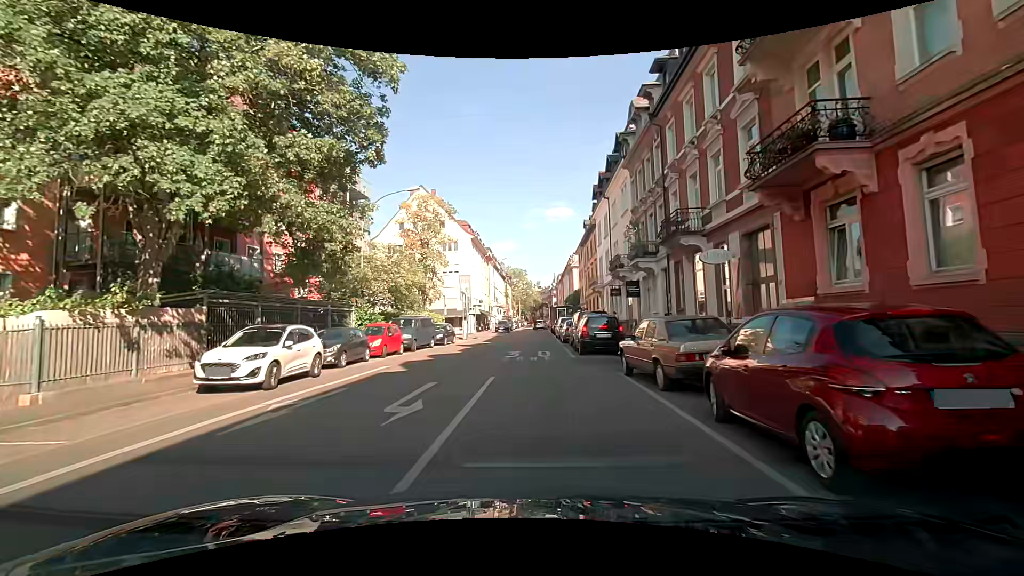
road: residential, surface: asphalt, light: Day
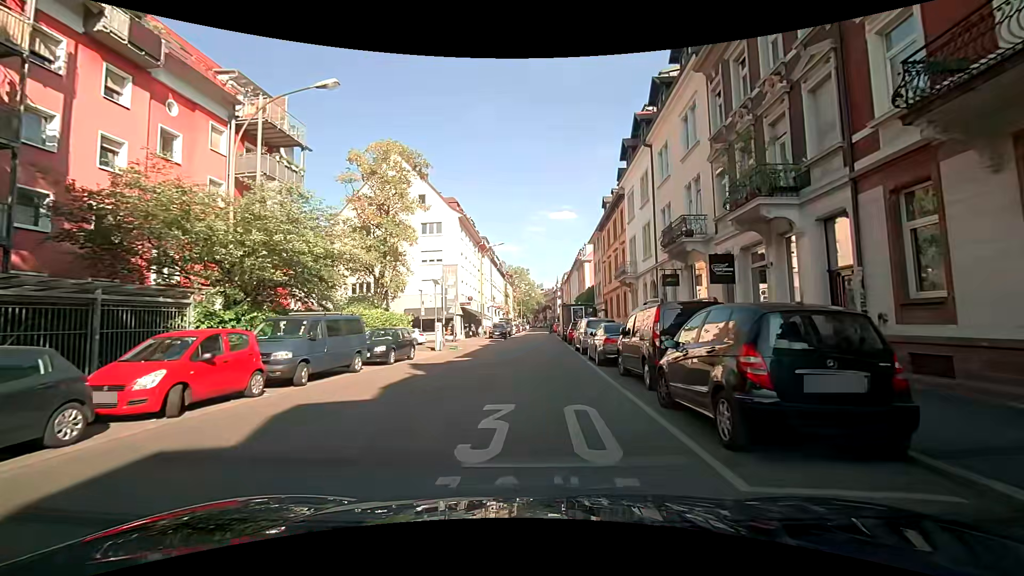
(-0.3, +14.0) m; +1°
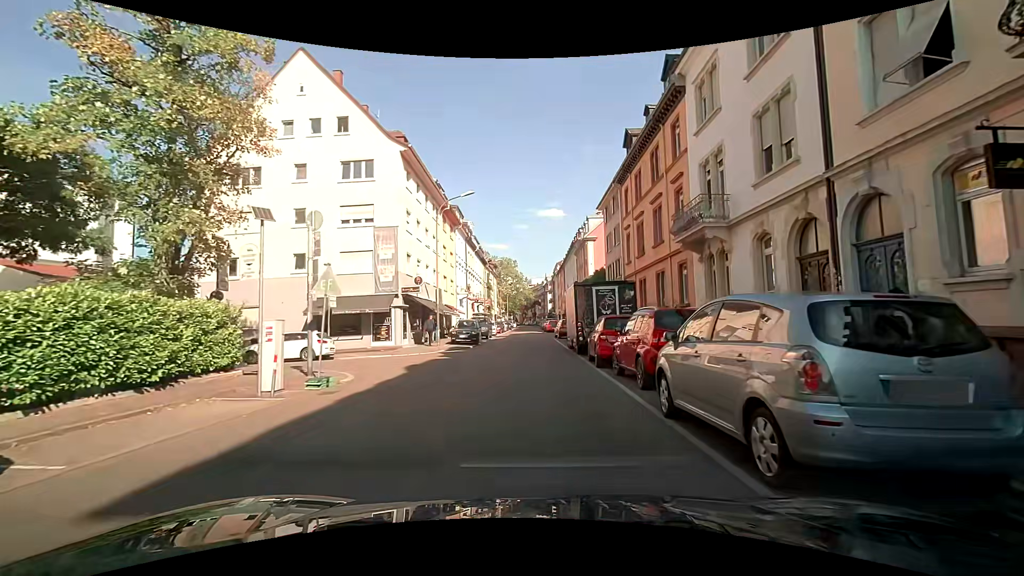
(-0.4, +18.0) m; -1°
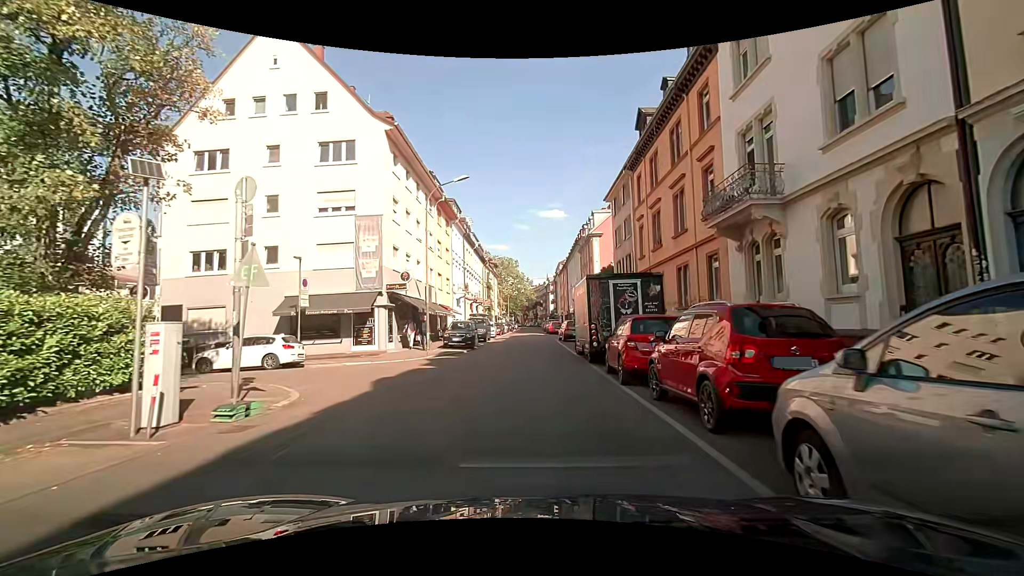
(-0.1, +3.5) m; -1°
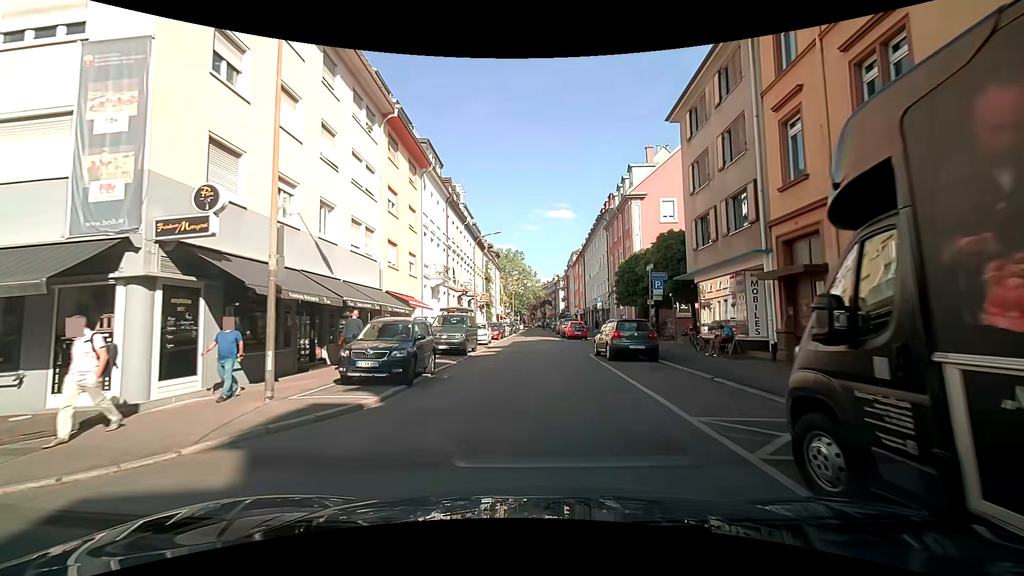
(0.0, +16.8) m; -1°
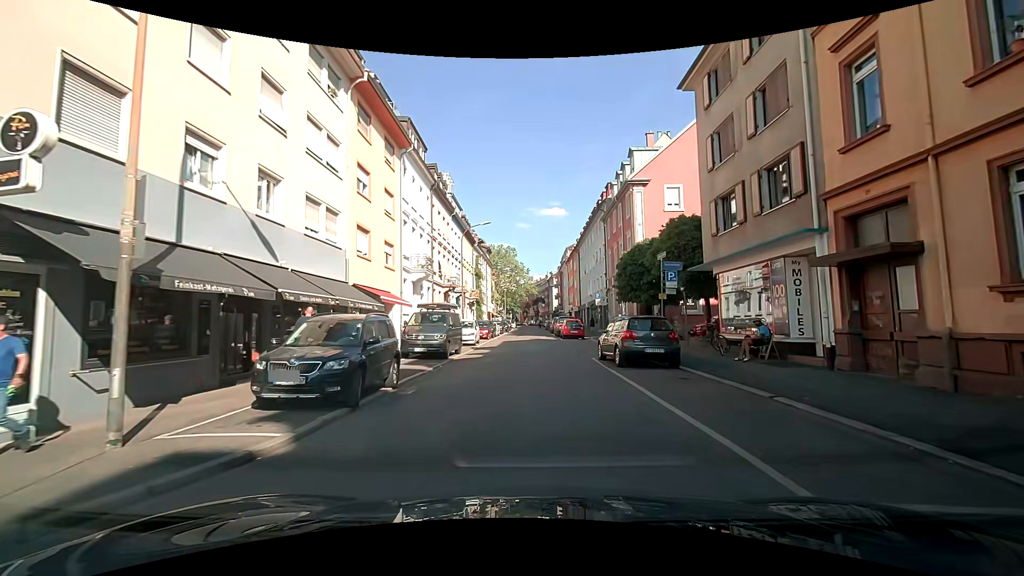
(+0.1, +3.4) m; +2°
